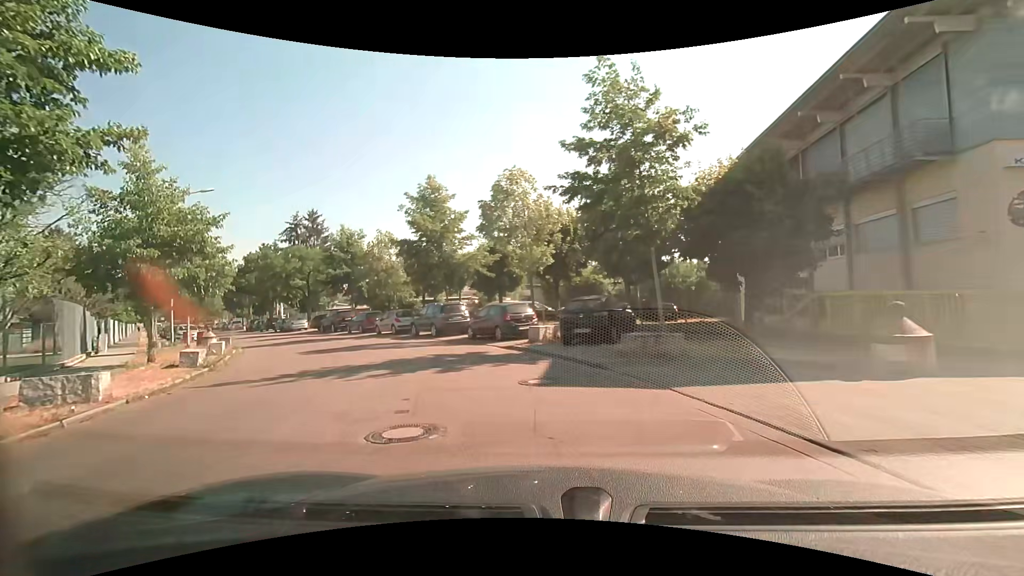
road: residential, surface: asphalt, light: Day
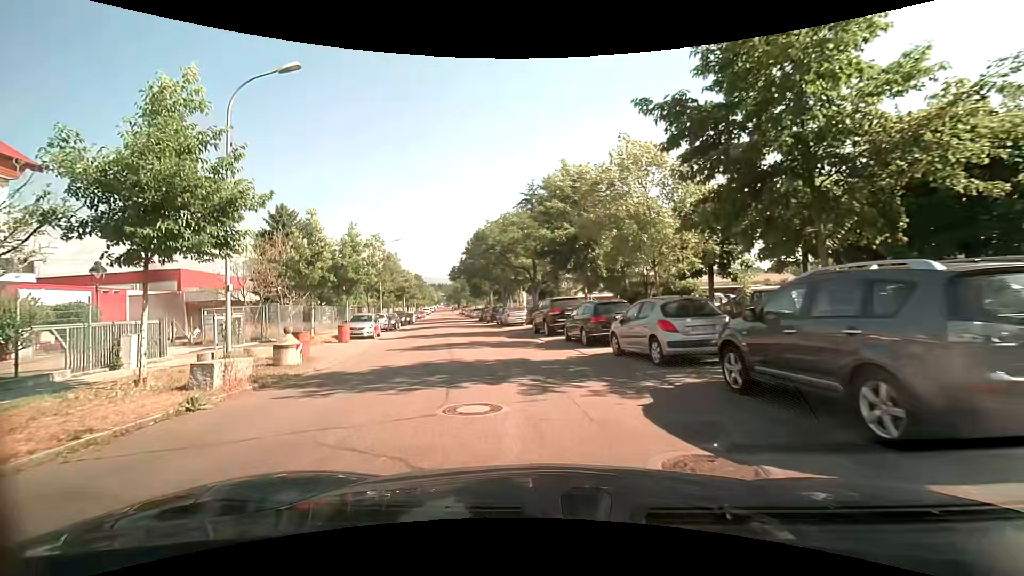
(-5.3, +19.0) m; -30°
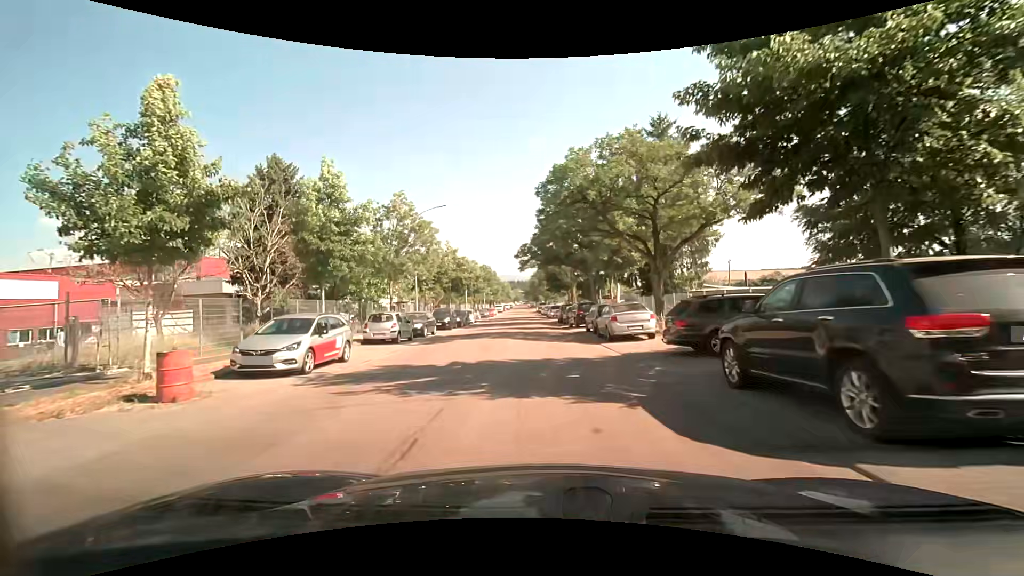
(-1.8, +17.5) m; -8°
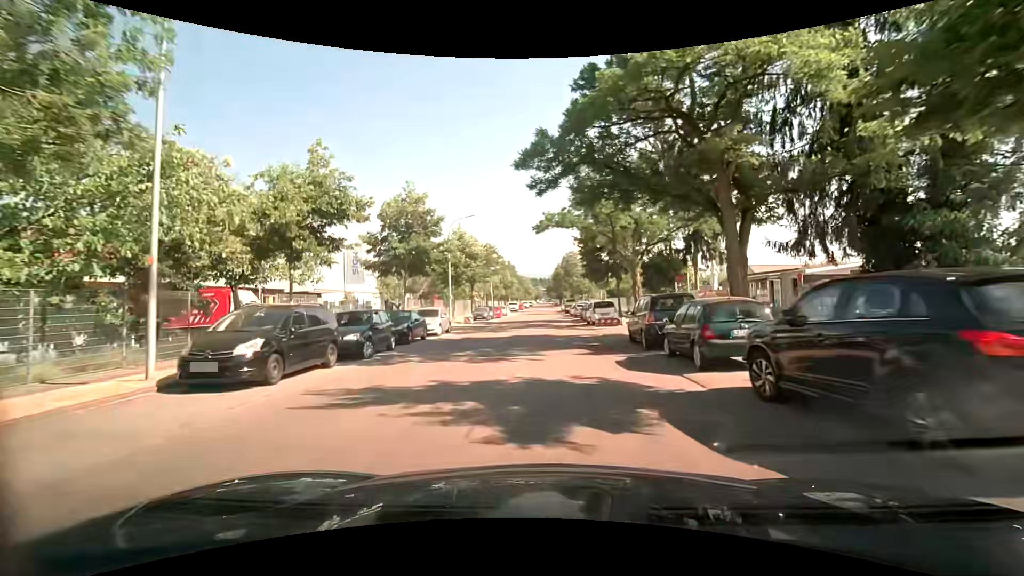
(-1.1, +27.1) m; -3°
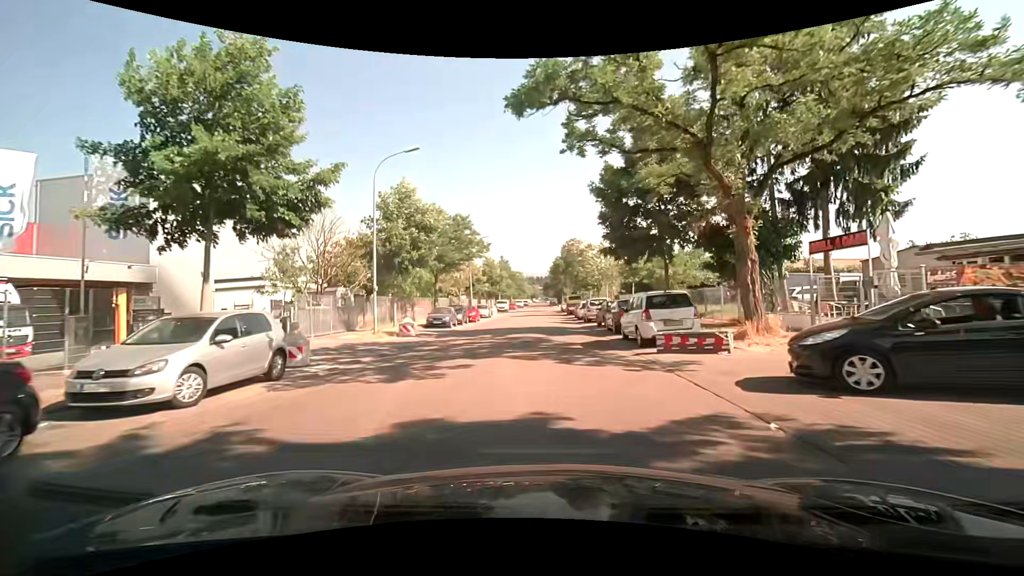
(+0.1, +17.8) m; 0°
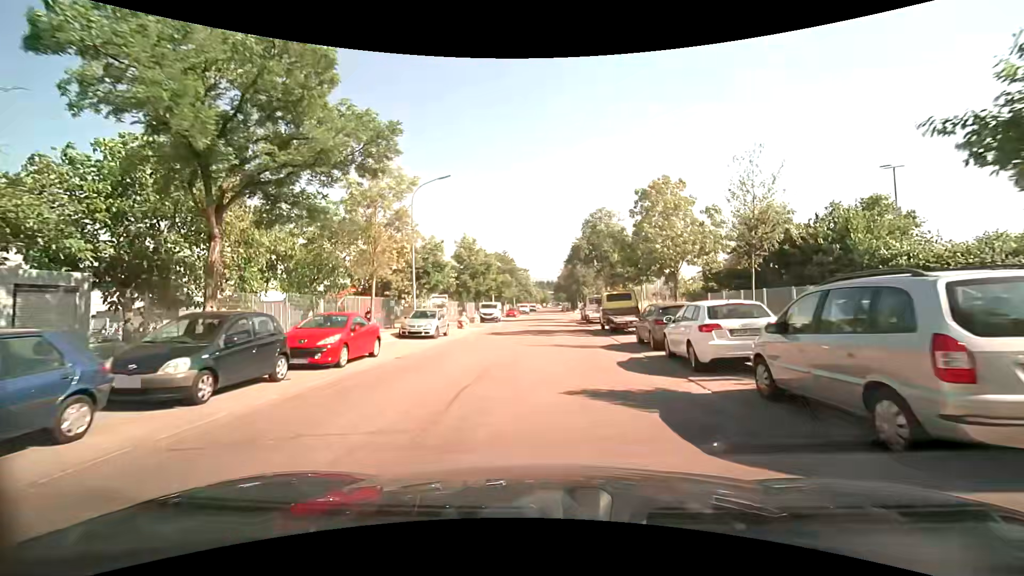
(0.0, +28.4) m; -1°
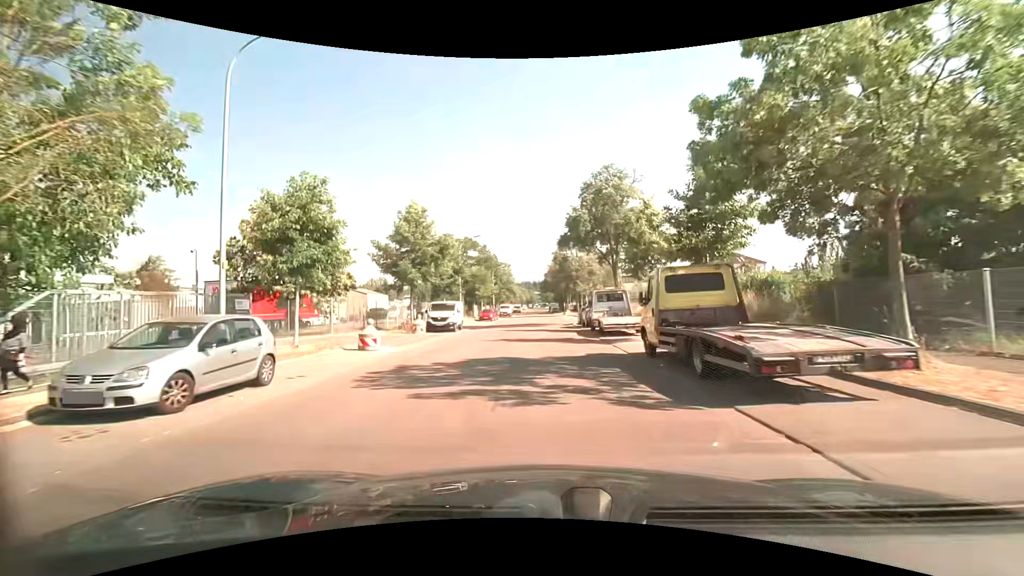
(+0.3, +16.4) m; +2°
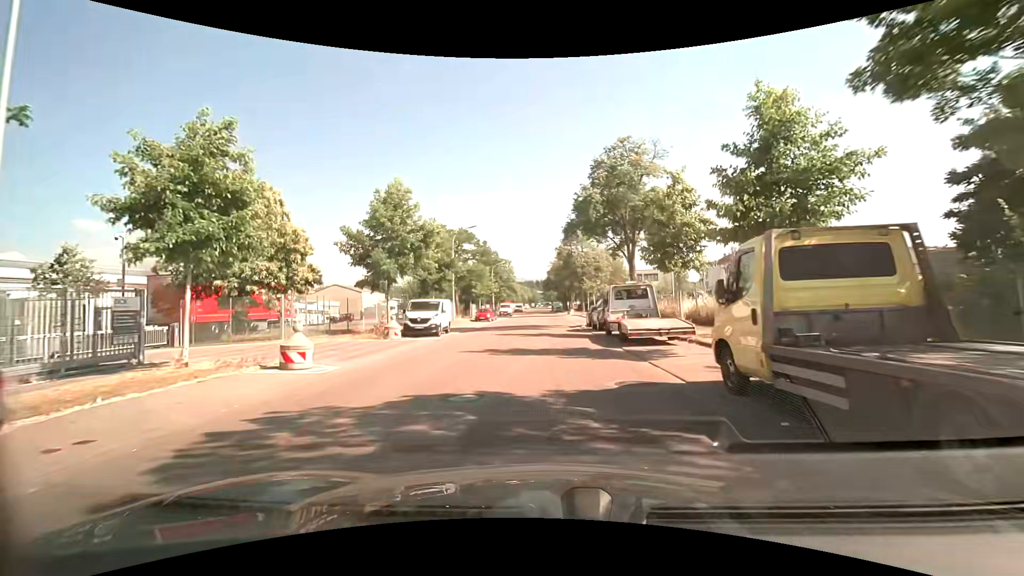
(-0.1, +5.7) m; -1°
(0, +10) (0, +20) (0, +30) (0, +40) (0, +50) (0, +60) (0, +70) (0, +80) (0, +90) (0, +100) m
